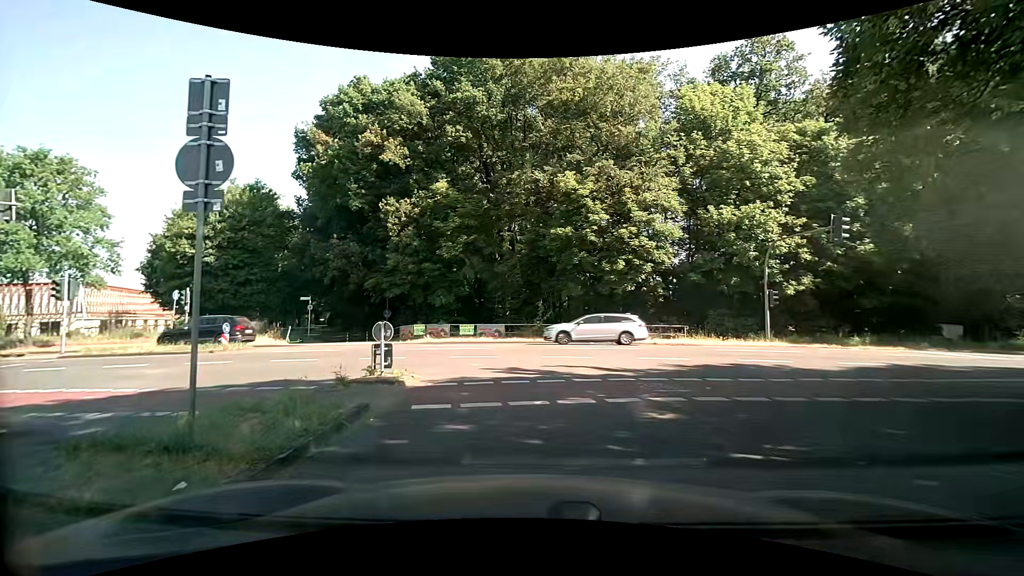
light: Day
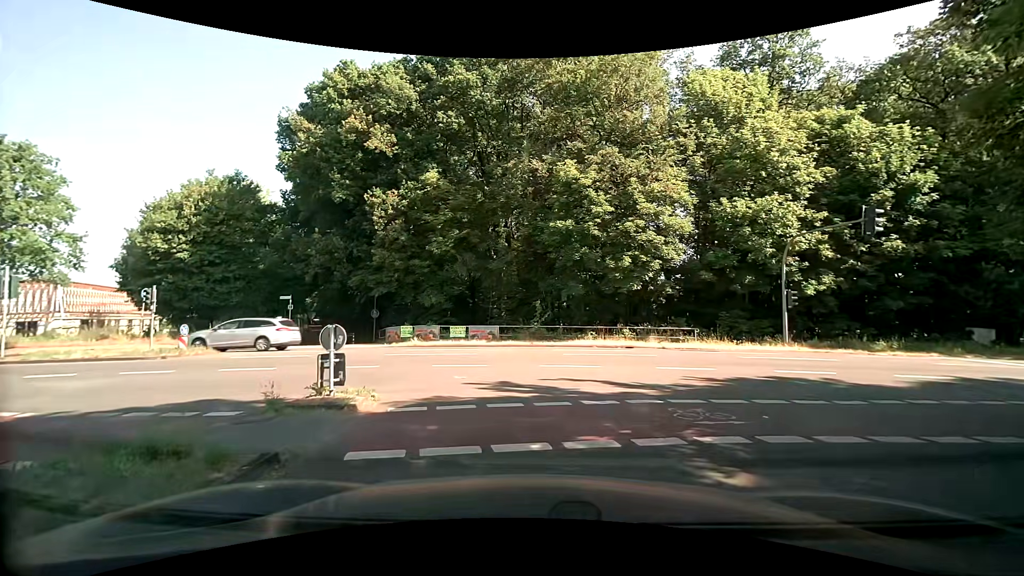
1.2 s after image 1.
(+0.1, +2.3) m; +2°
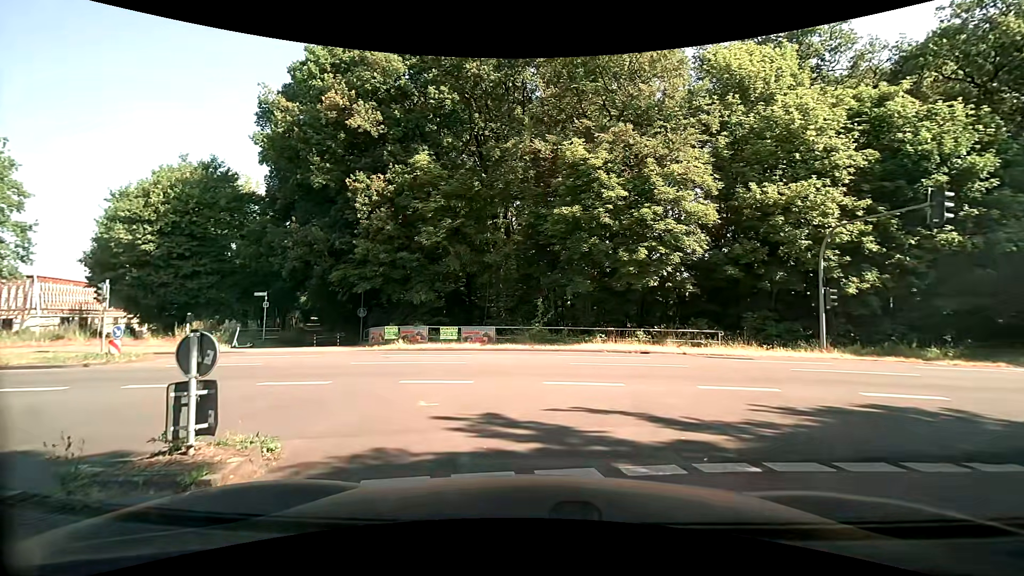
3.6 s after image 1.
(-0.1, +3.2) m; -2°
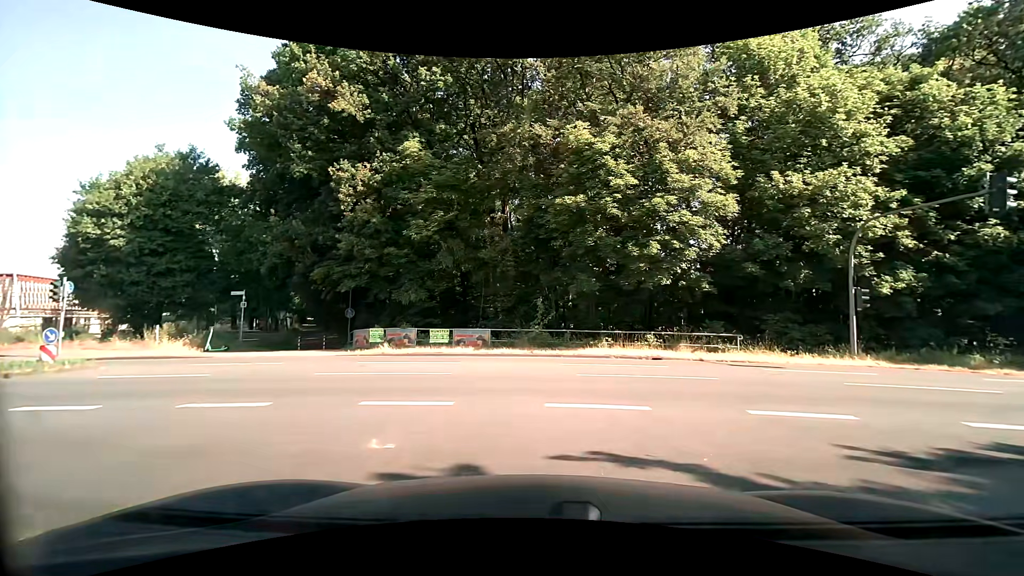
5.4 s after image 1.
(0.0, +2.2) m; 0°
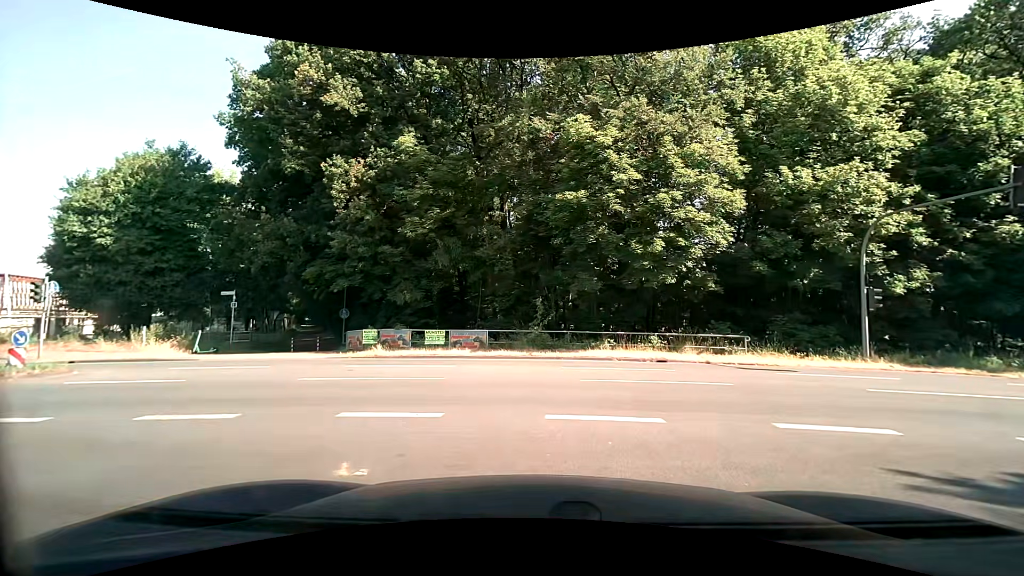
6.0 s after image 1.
(0.0, +0.8) m; 0°
